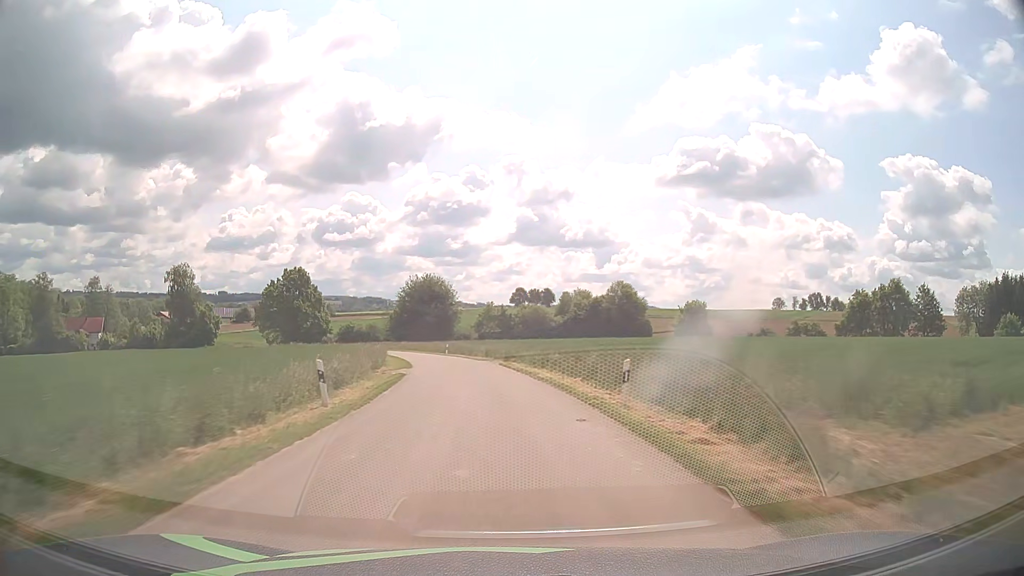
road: unclassified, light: Day
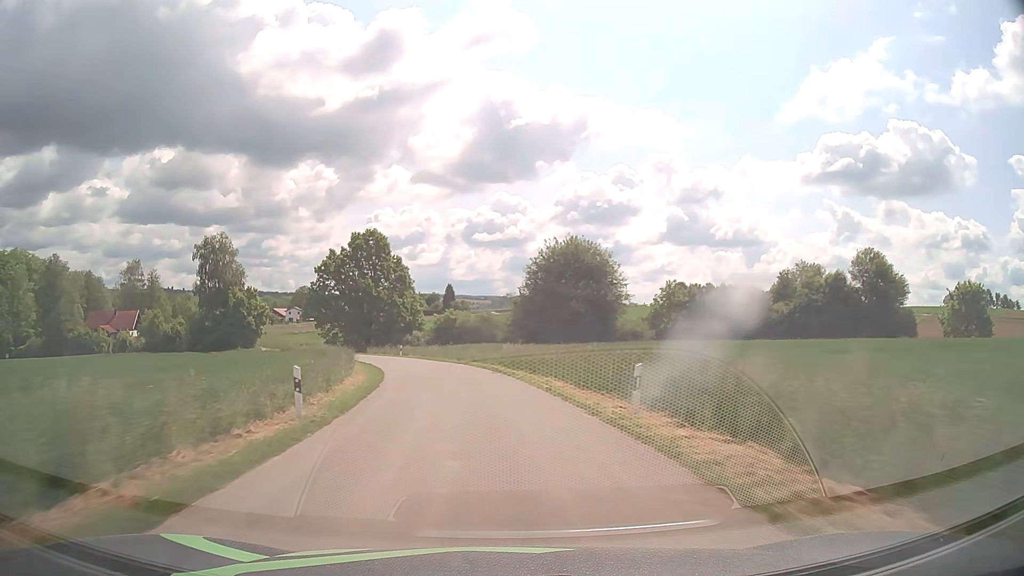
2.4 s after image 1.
(-4.5, +47.4) m; -13°
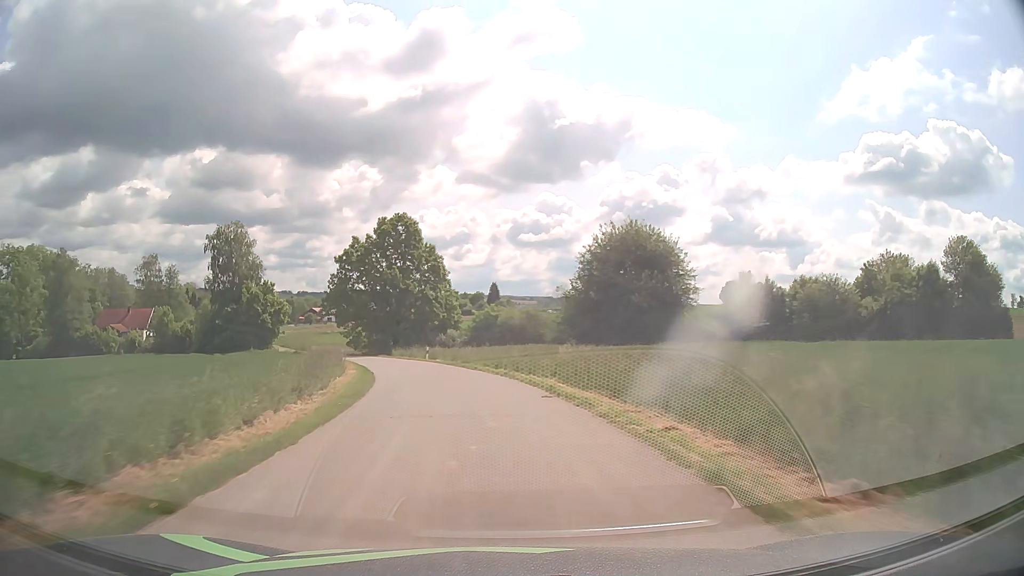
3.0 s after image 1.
(-0.3, +11.4) m; -4°
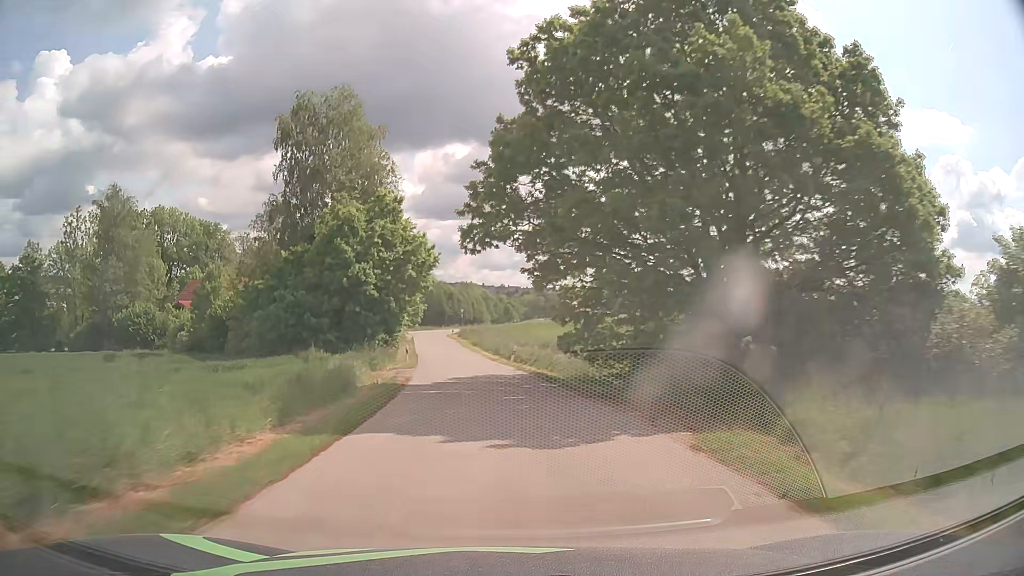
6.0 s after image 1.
(-10.7, +52.9) m; -22°
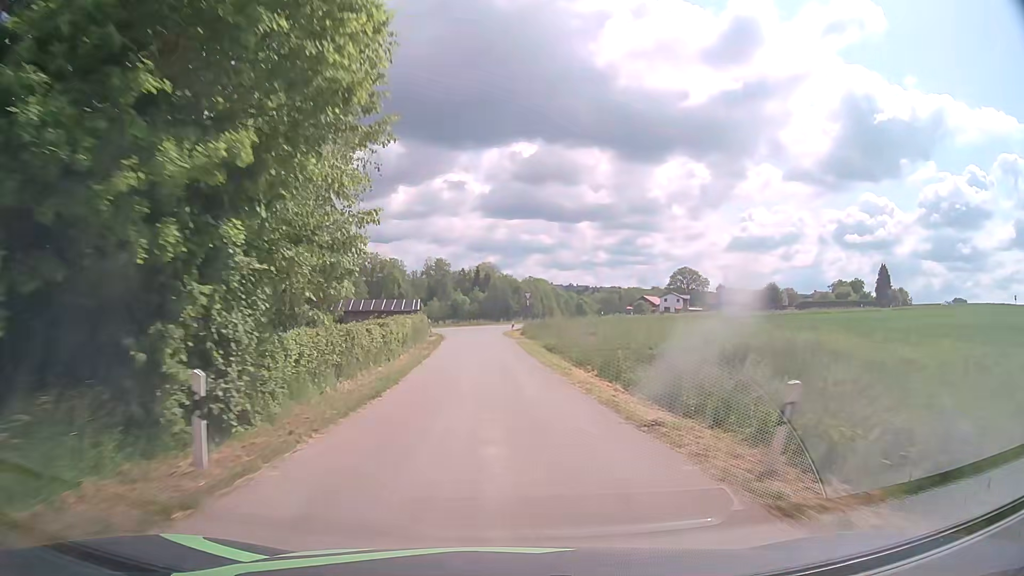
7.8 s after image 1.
(-1.7, +30.9) m; -6°
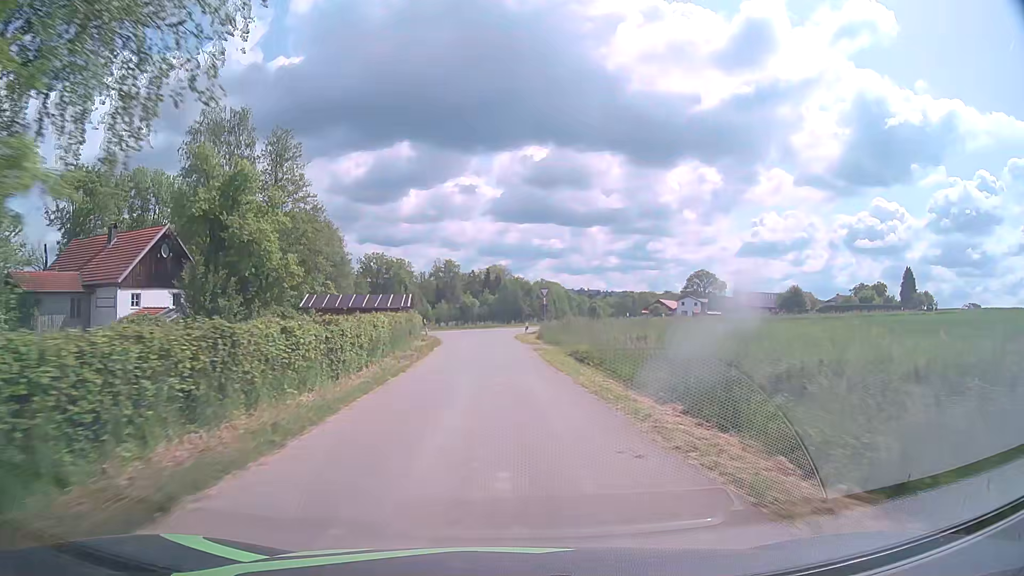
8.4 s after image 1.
(0.0, +9.7) m; -1°
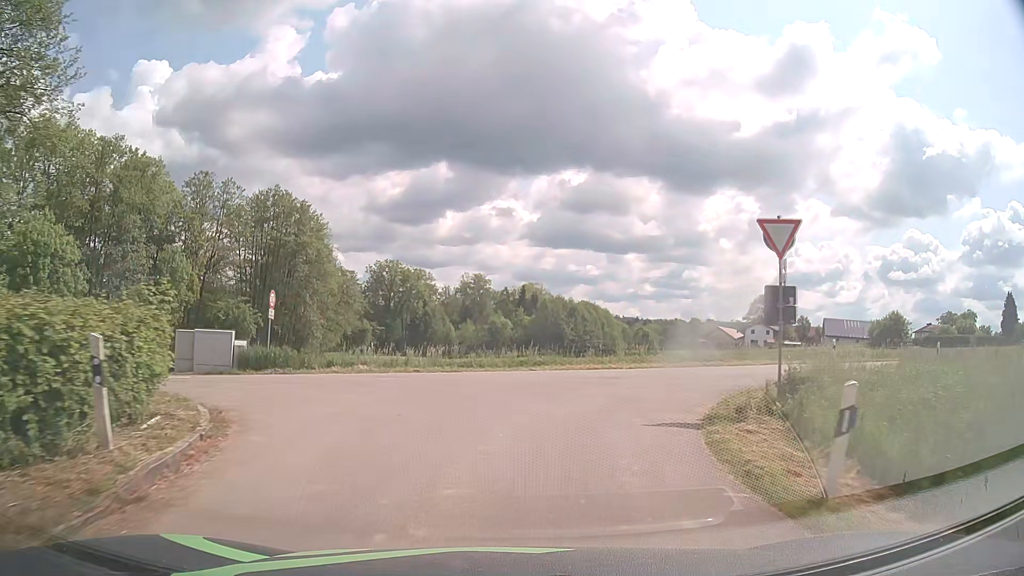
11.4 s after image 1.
(-1.3, +37.9) m; -3°
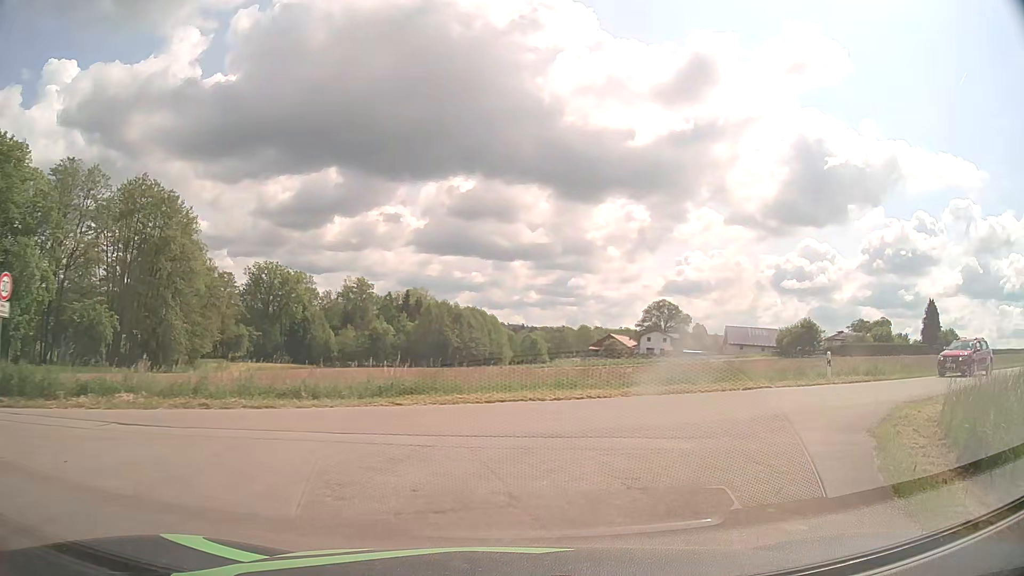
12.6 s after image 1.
(+0.4, +8.9) m; +9°
